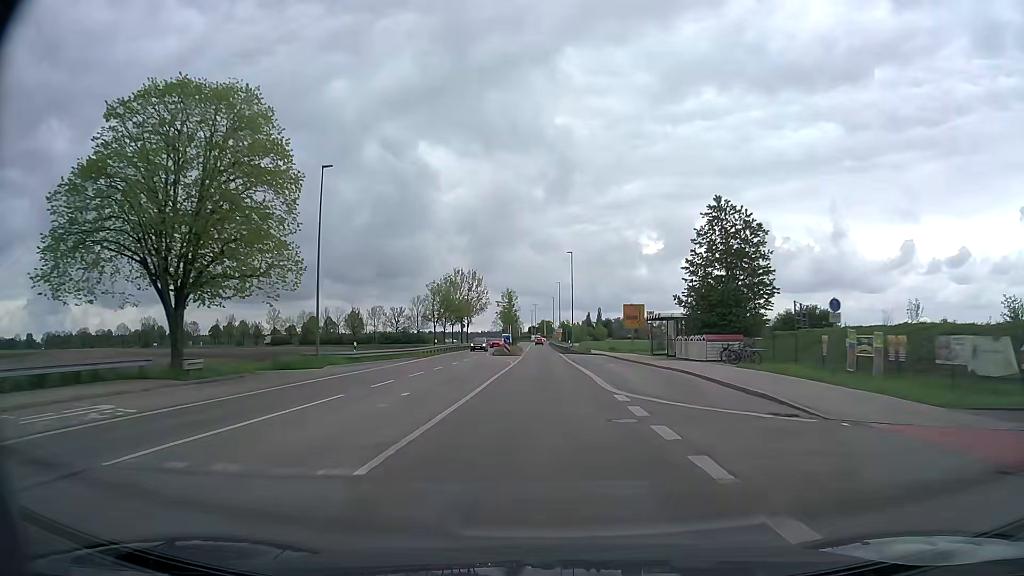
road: secondary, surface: asphalt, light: Day
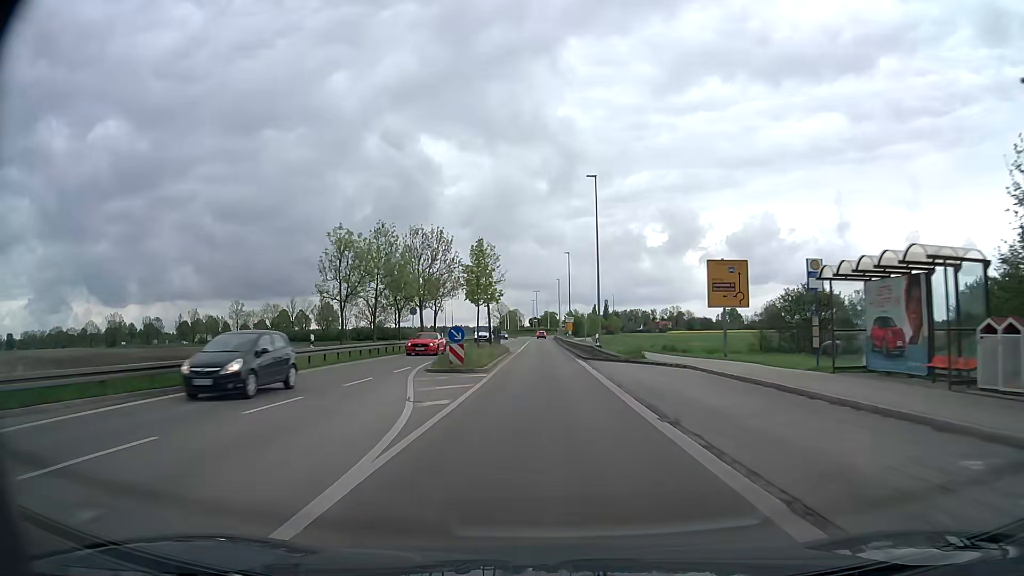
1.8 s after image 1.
(-0.1, +33.2) m; 0°
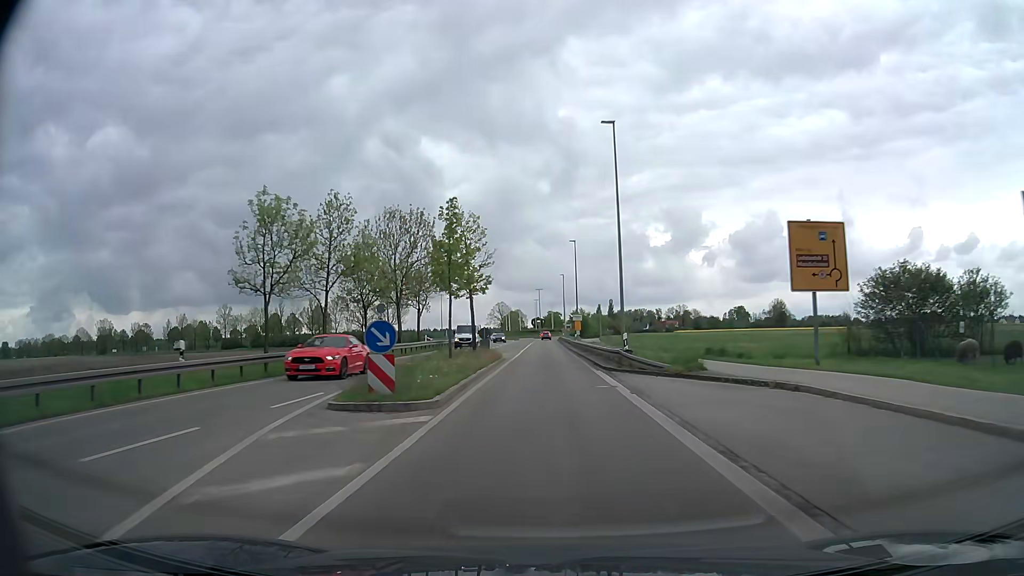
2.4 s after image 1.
(0.0, +11.0) m; 0°
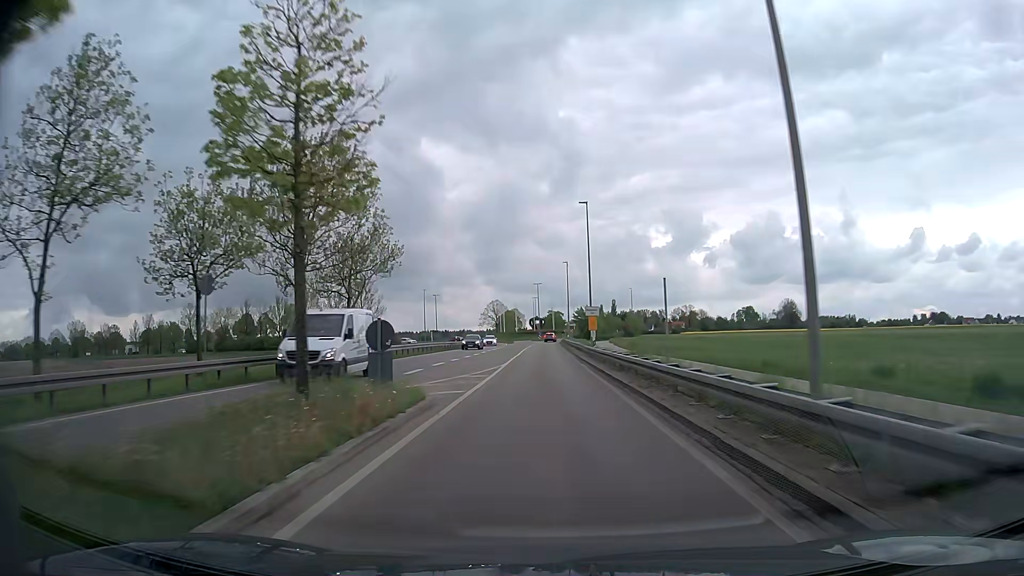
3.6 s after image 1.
(0.0, +21.5) m; 0°
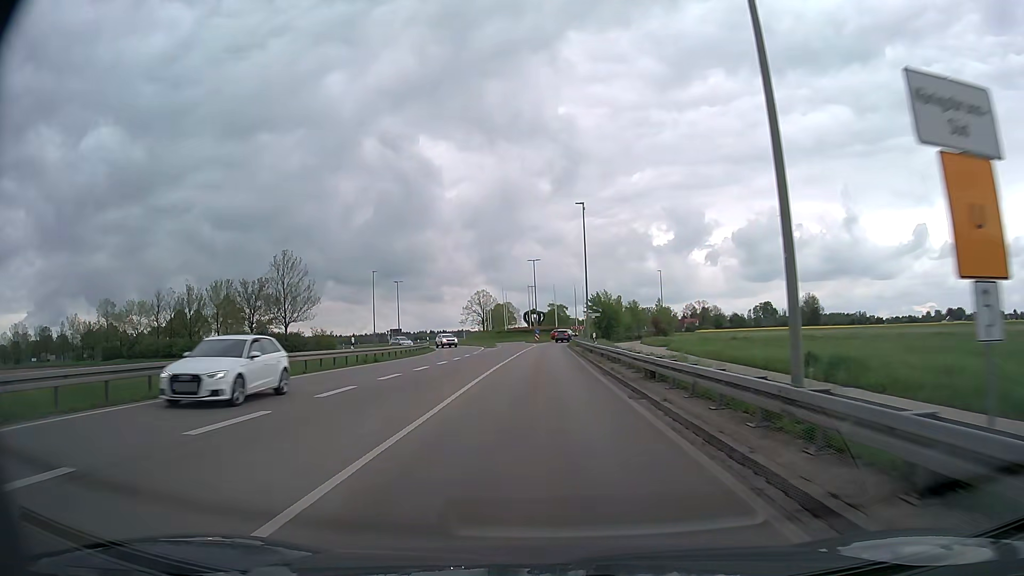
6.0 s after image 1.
(-0.1, +39.2) m; 0°
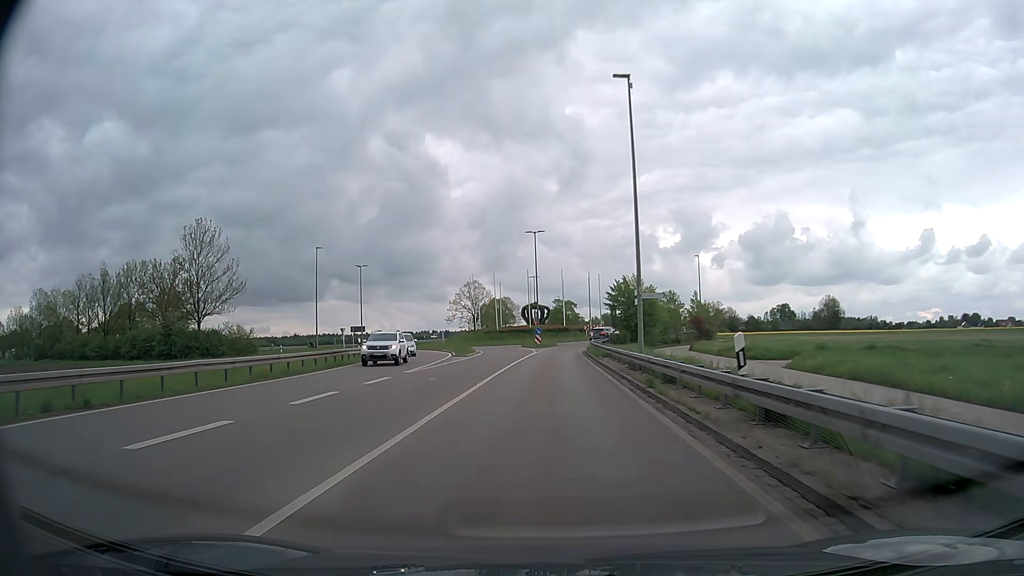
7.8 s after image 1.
(+0.1, +25.4) m; 0°
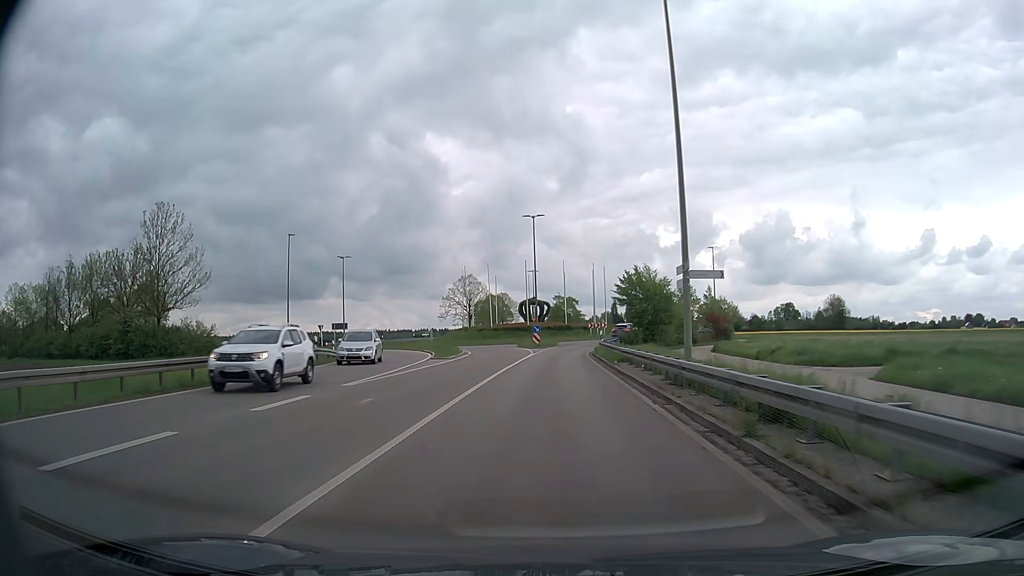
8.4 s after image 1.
(0.0, +7.8) m; 0°
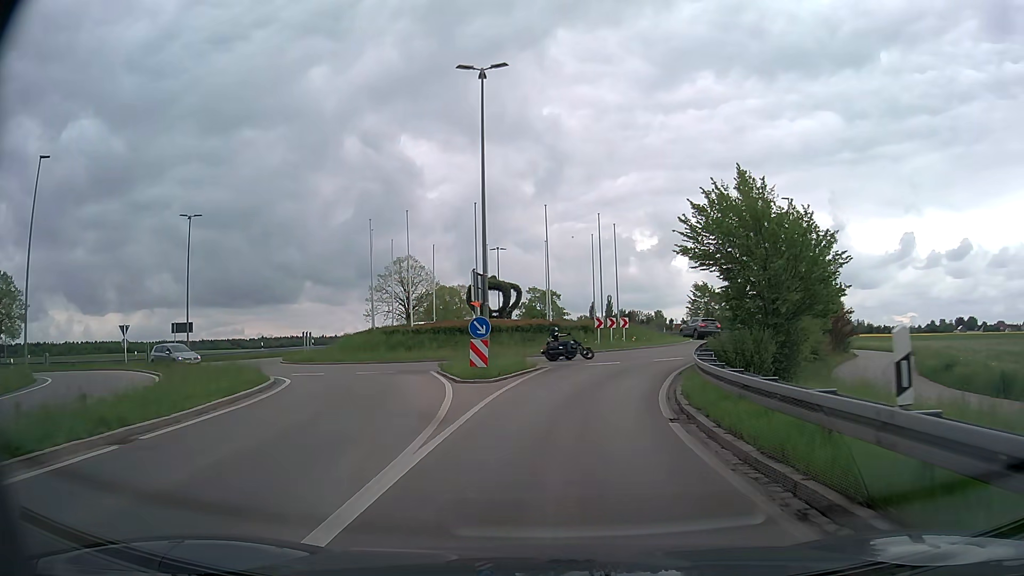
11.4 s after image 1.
(+0.3, +32.5) m; +2°
(0, +10) (+2, +20) (+6, +29) (+11, +38) (+12, +48) (+8, +57) (-1, +61) (-11, +60) (-19, +55) (-28, +50) m
